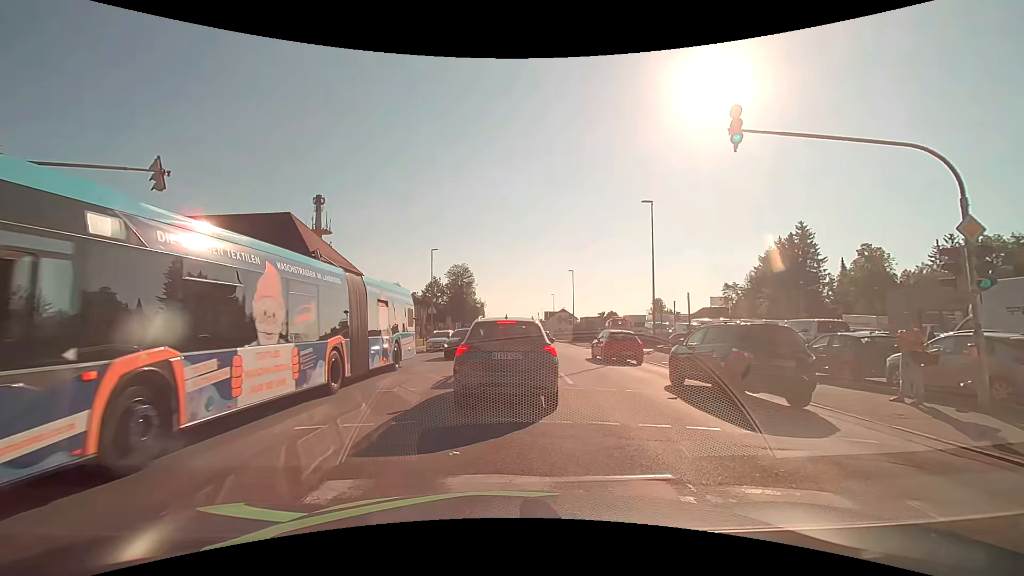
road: tertiary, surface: asphalt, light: Day
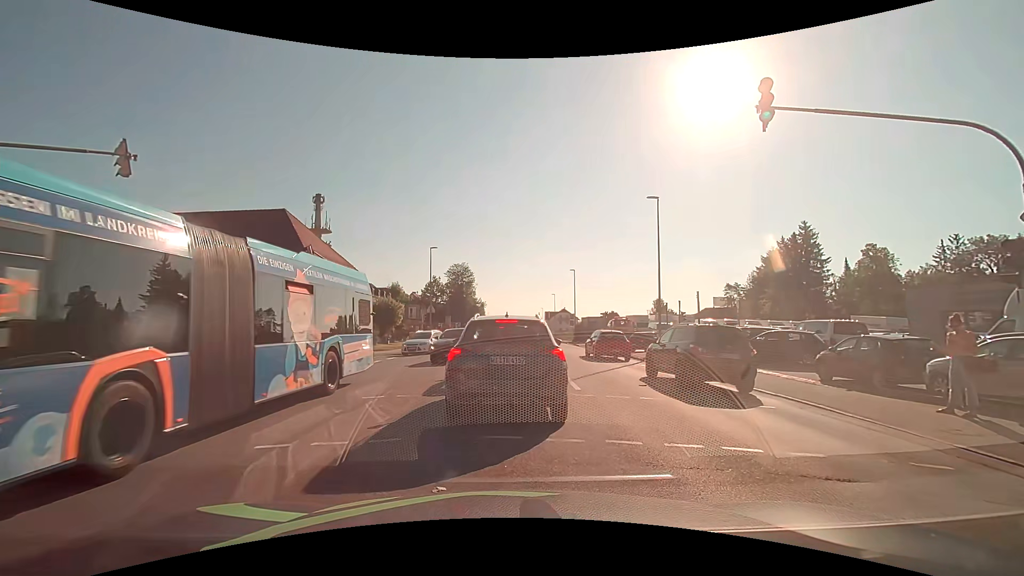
(0.0, +1.1) m; -2°
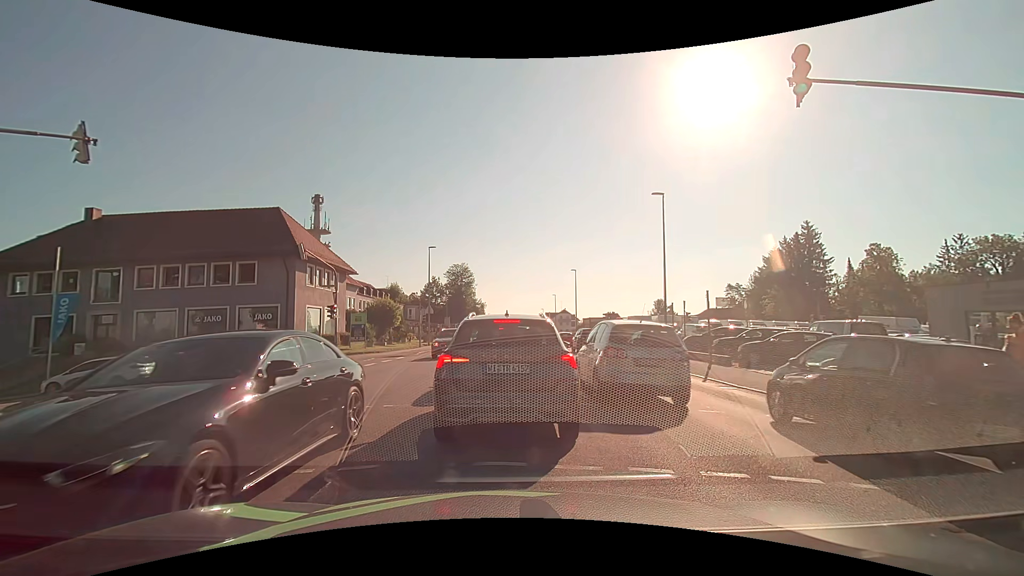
(0.0, +1.1) m; +2°
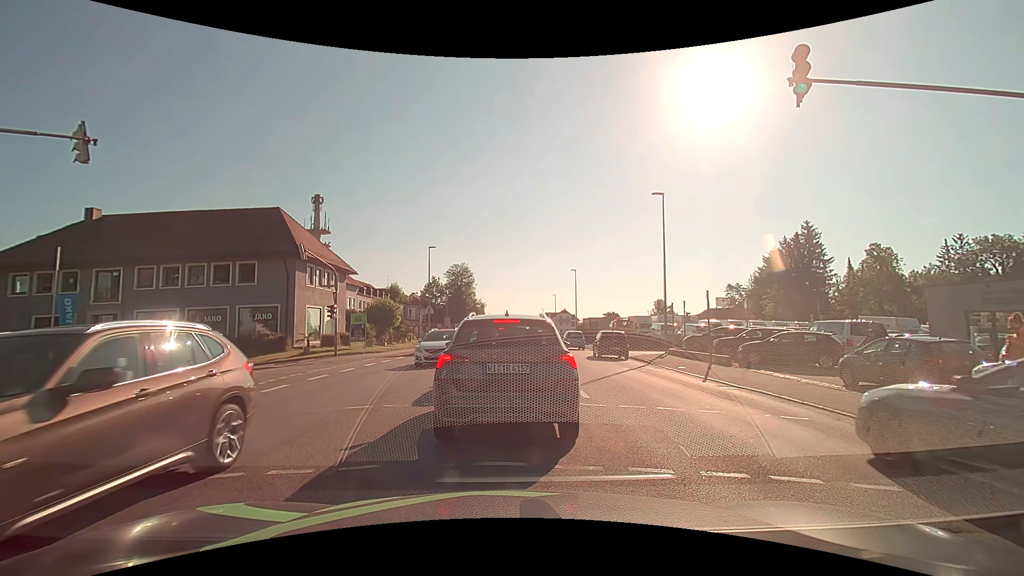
(0.0, 0.0) m; 0°
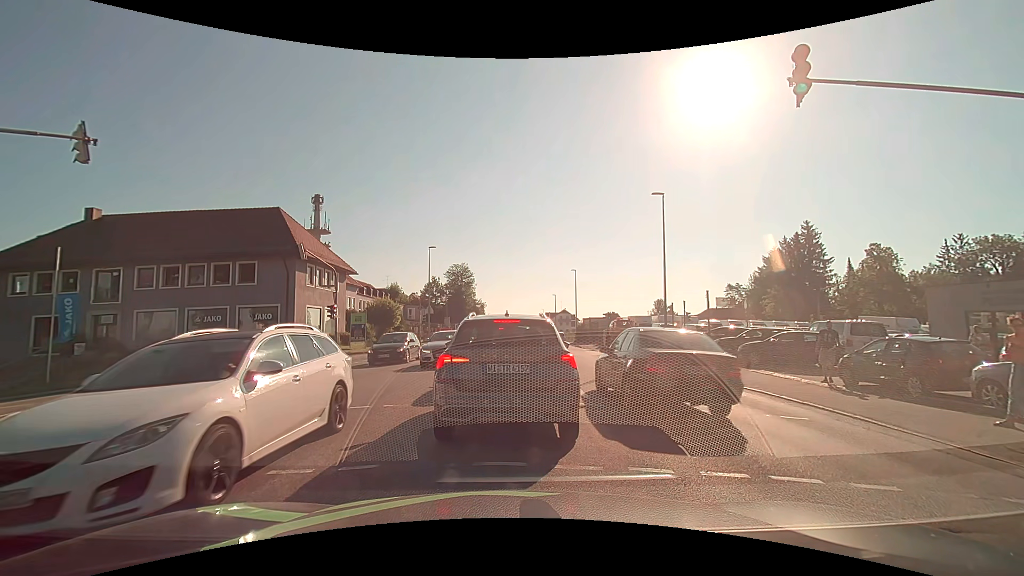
(0.0, 0.0) m; 0°
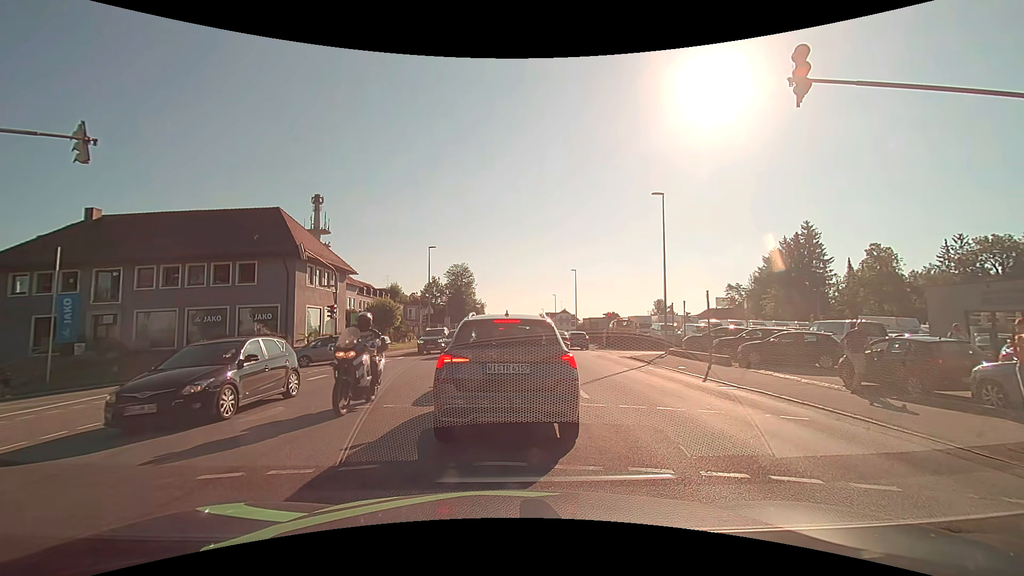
(0.0, 0.0) m; 0°
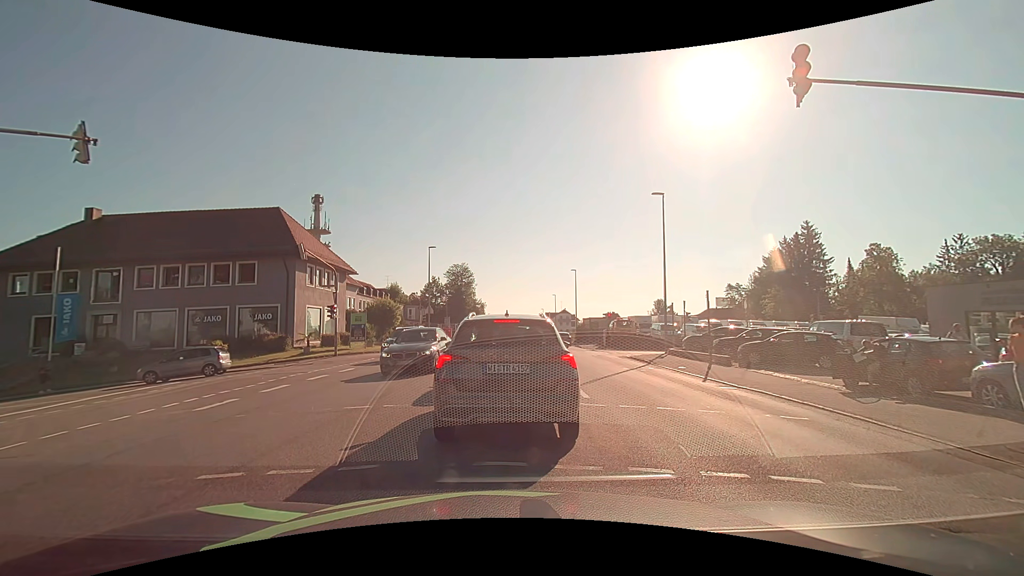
(0.0, 0.0) m; 0°
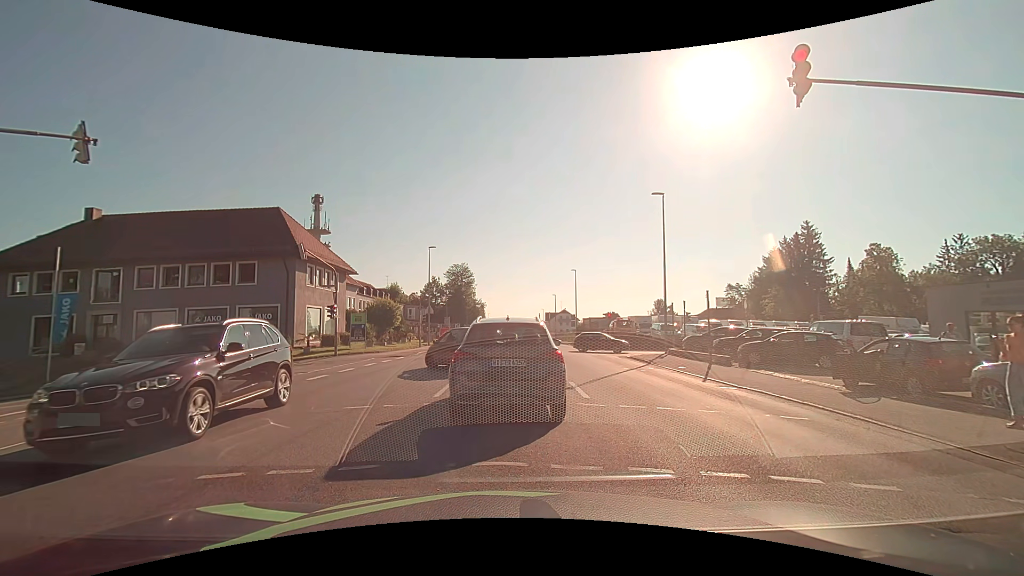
(0.0, 0.0) m; 0°
(0, +10) (-1, +20) (-8, +26) (-18, +27) (-28, +27) (-38, +26) (-48, +25) (-57, +23) (-67, +19) (-73, +12) m
